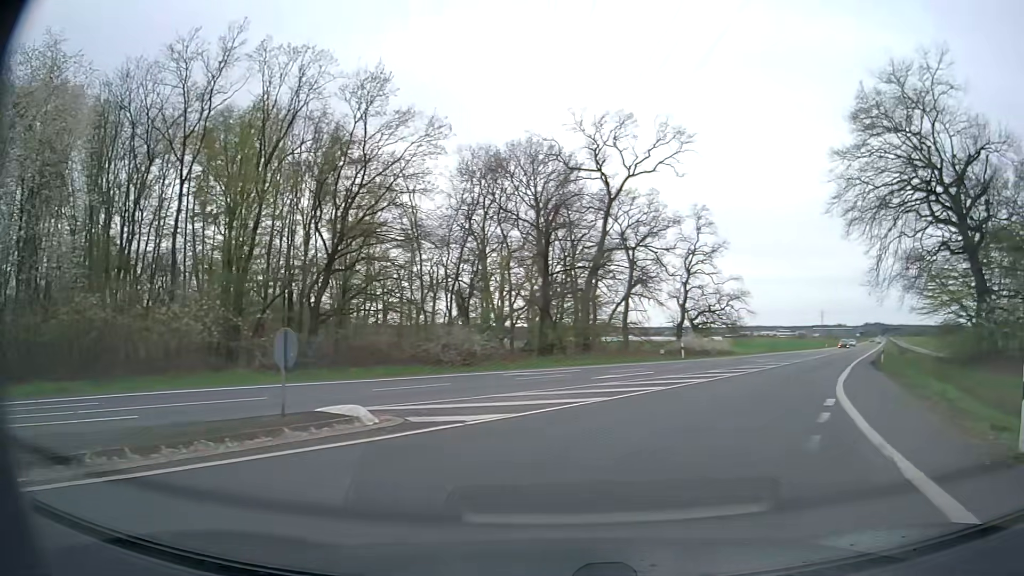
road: secondary_link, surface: asphalt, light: Day
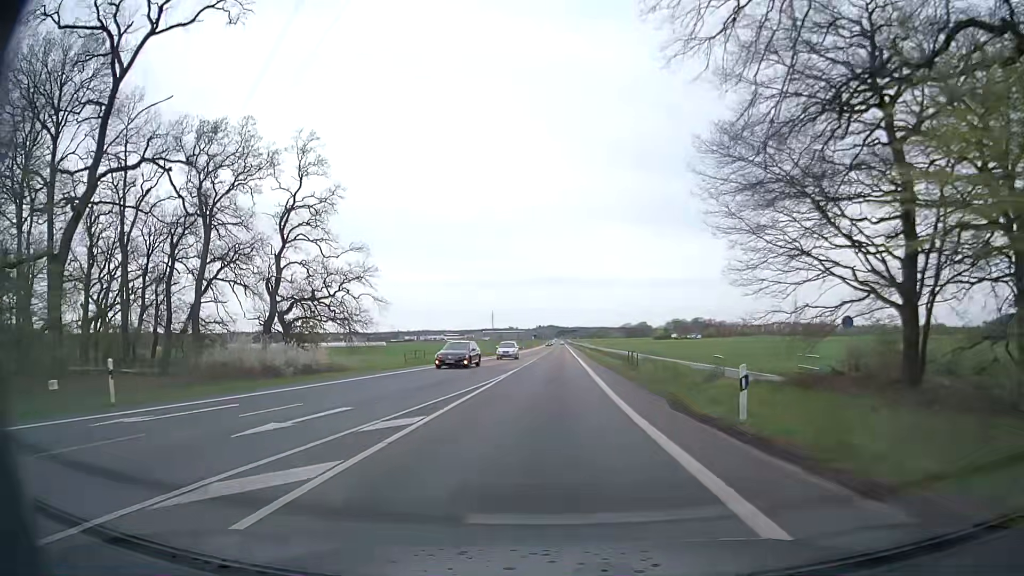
(+11.5, +30.6) m; +28°
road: secondary
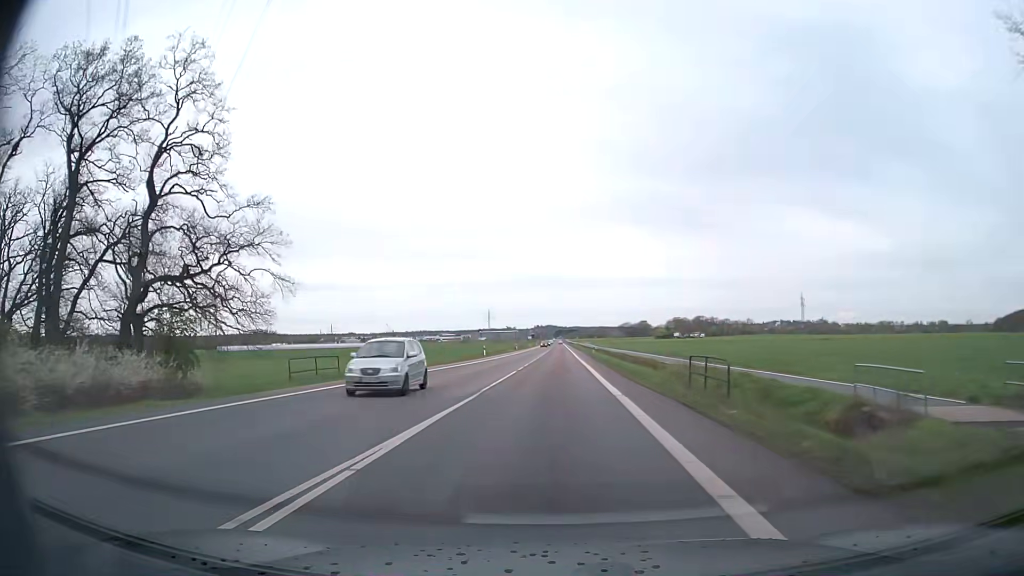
(+0.1, +19.8) m; +1°
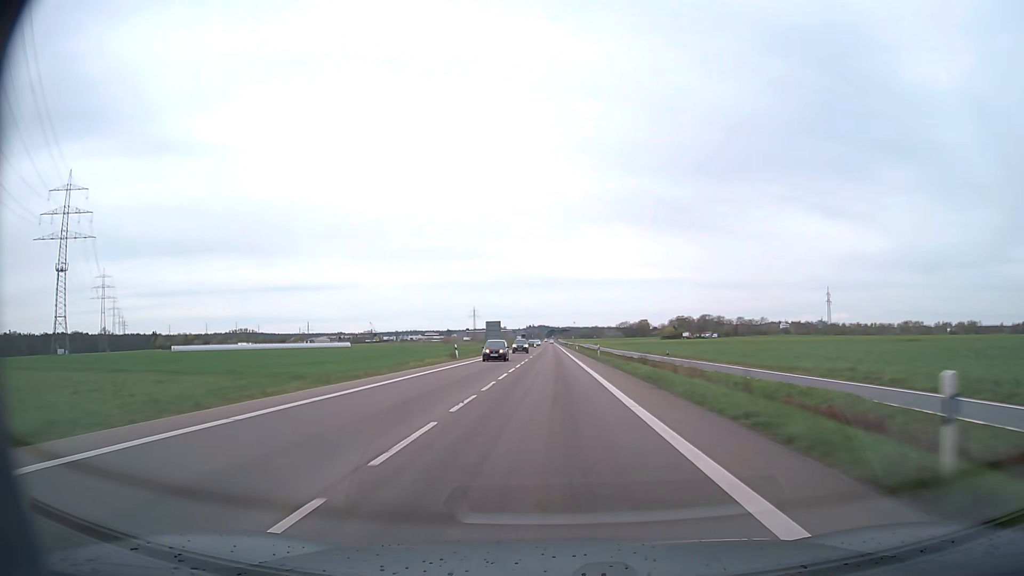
(0.0, +68.0) m; 0°
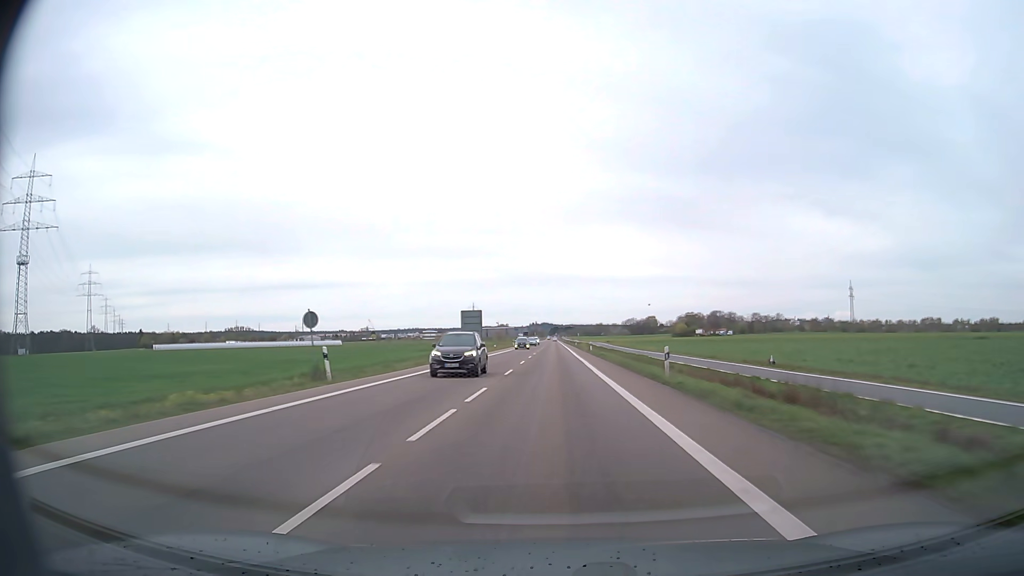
(0.0, +33.0) m; 0°
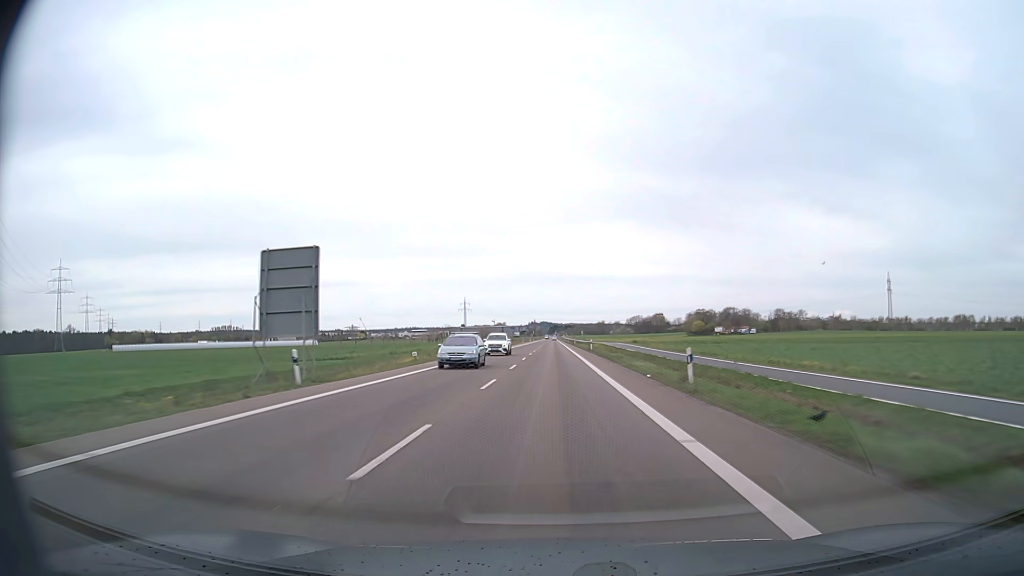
(+0.1, +54.5) m; 0°
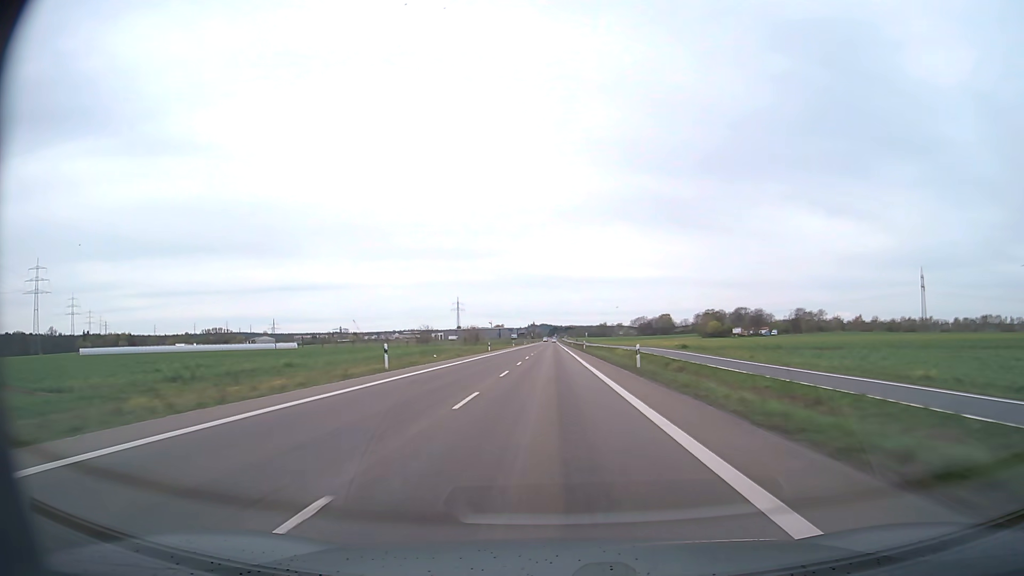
(-0.1, +39.3) m; 0°
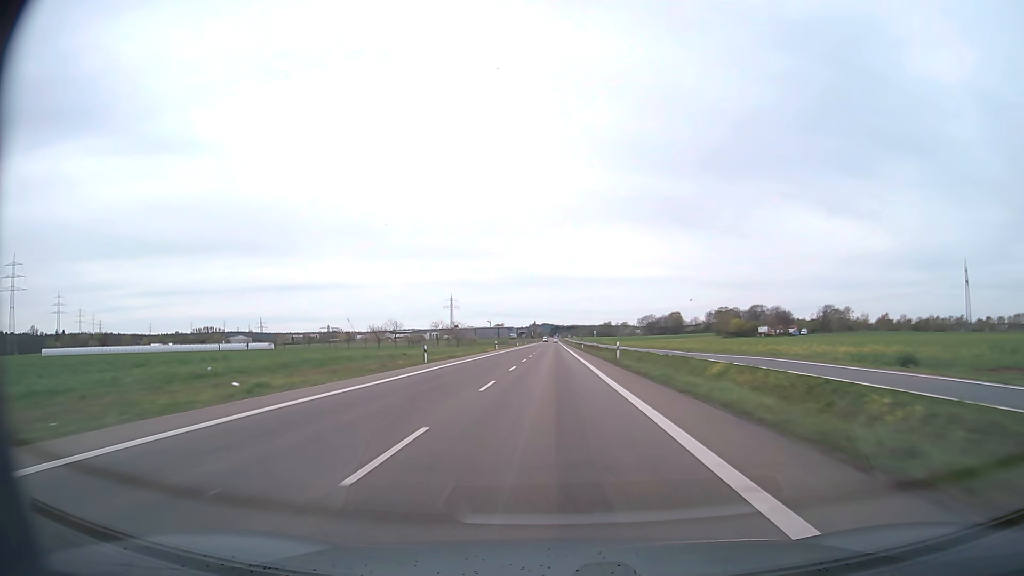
(-0.1, +41.4) m; 0°
(0, +10) (0, +20) (0, +30) (0, +40) (0, +50) (0, +60) (0, +70) (0, +80) (0, +90) (0, +100) m
